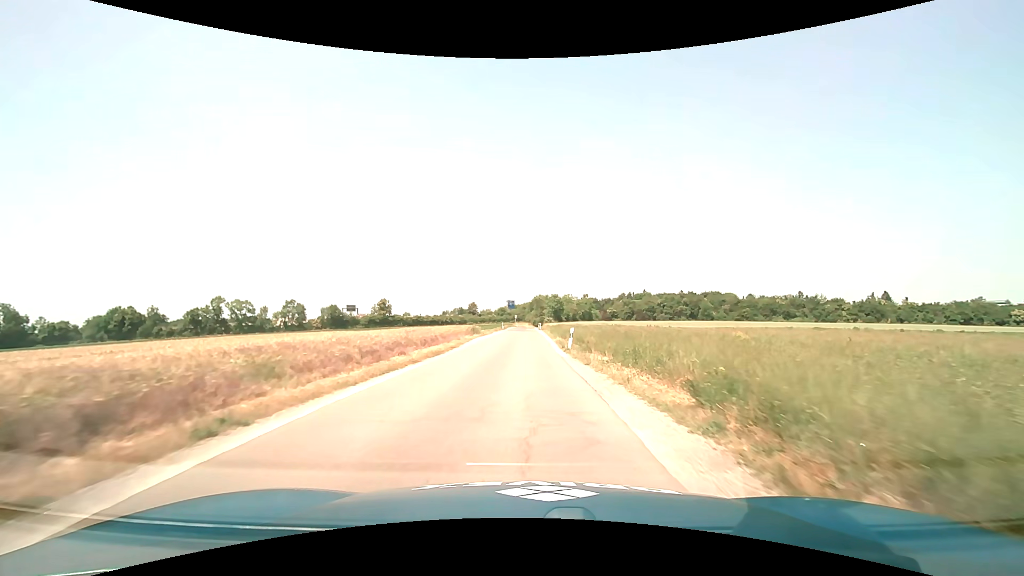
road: unclassified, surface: asphalt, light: Day
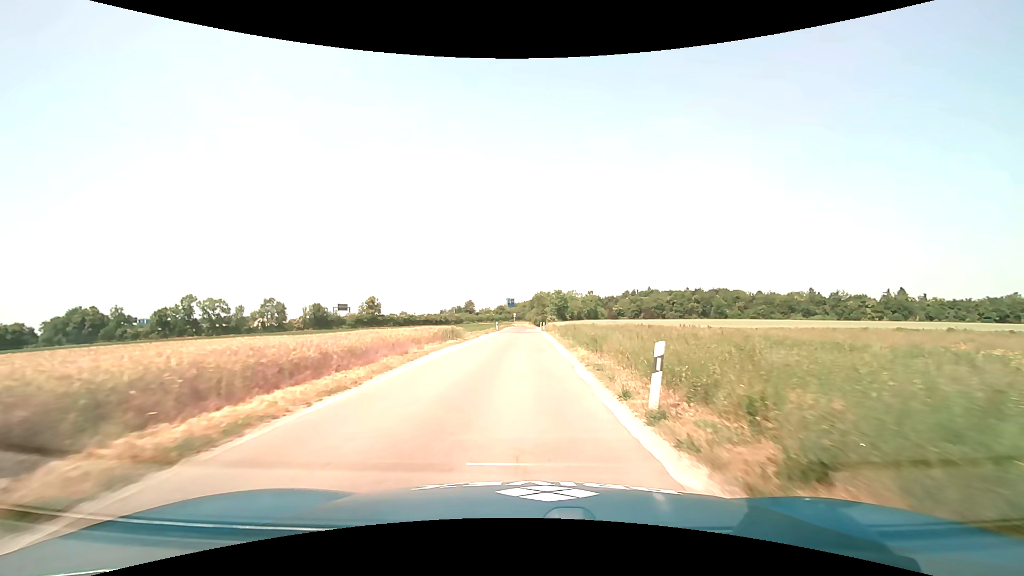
(0.0, +15.1) m; 0°
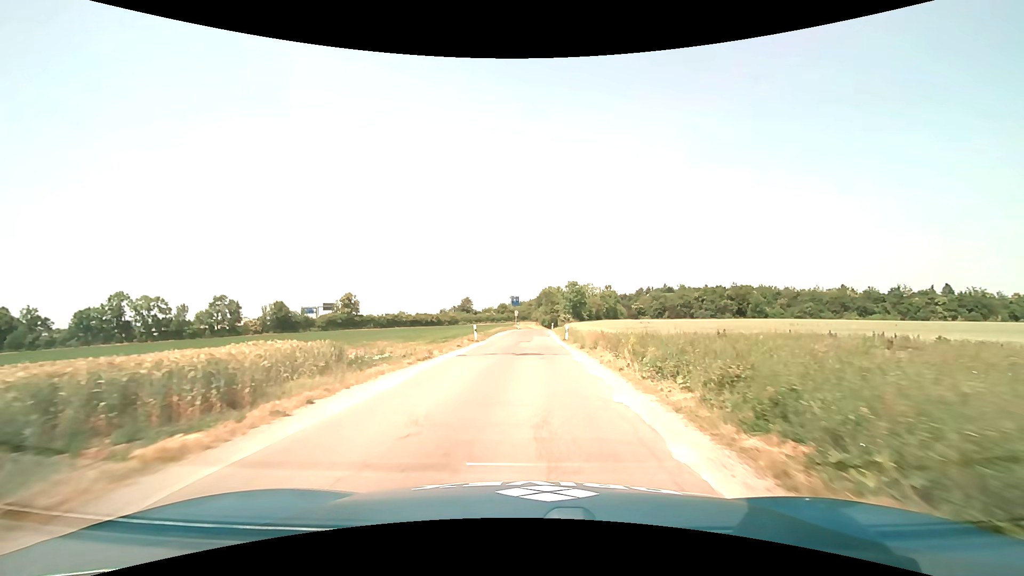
(-0.2, +30.3) m; -1°
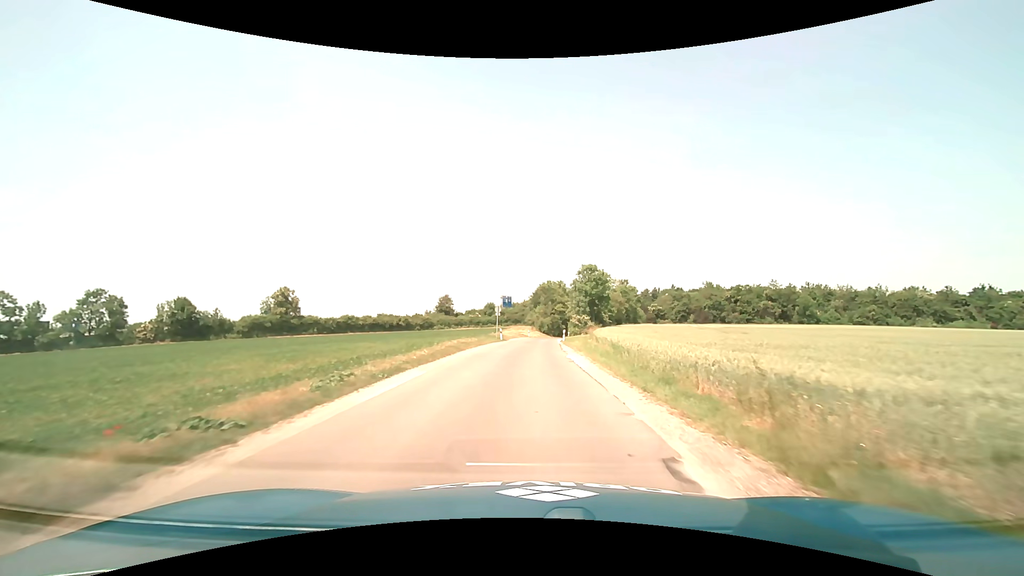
(+0.3, +37.1) m; +1°
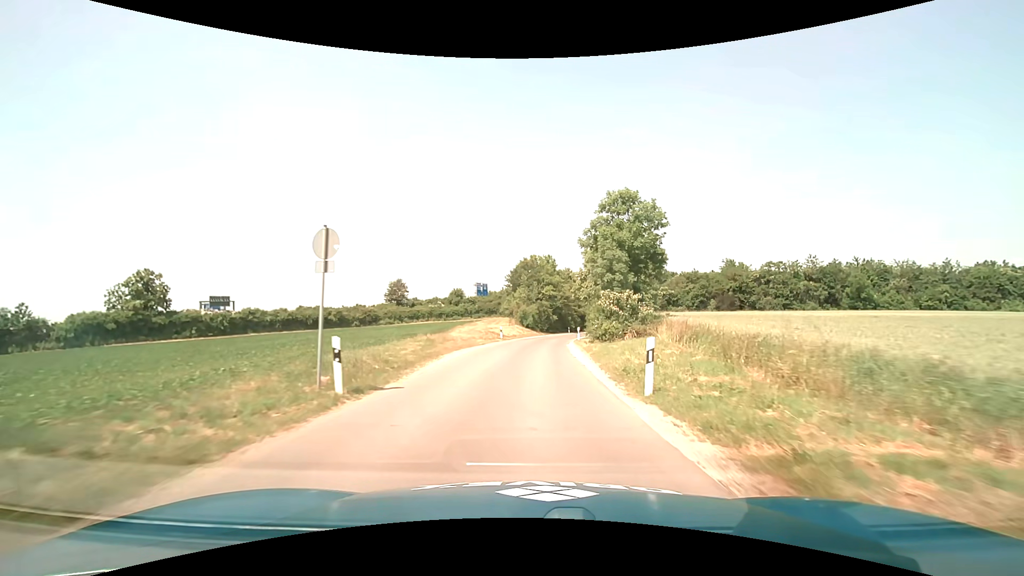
(+0.4, +35.7) m; +2°
(0, +10) (0, +20) (+1, +30) (+2, +40) (+3, +50) (+5, +60) (+7, +70) (+9, +79) (+11, +89) (+13, +99) m
